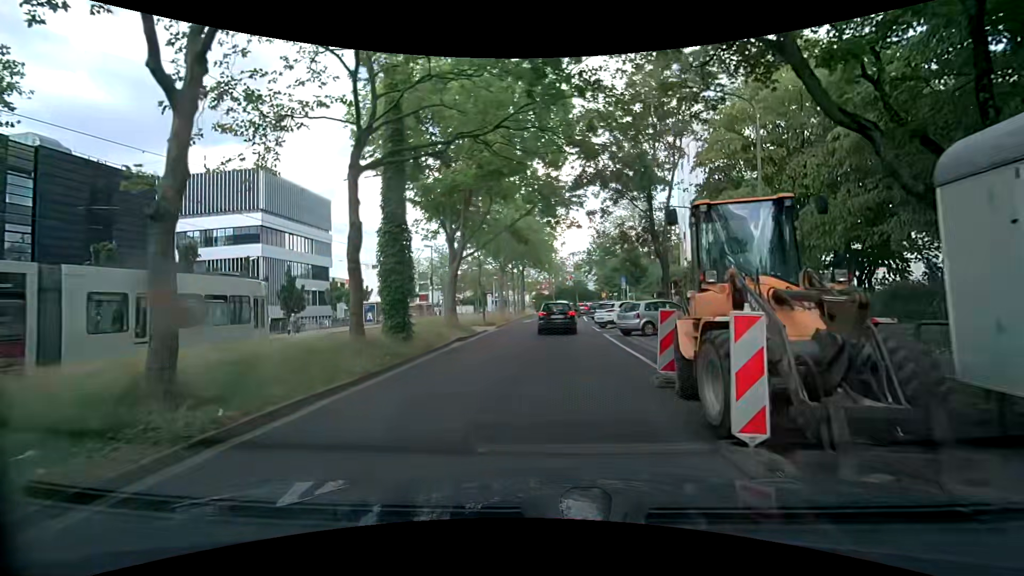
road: tertiary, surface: asphalt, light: Day
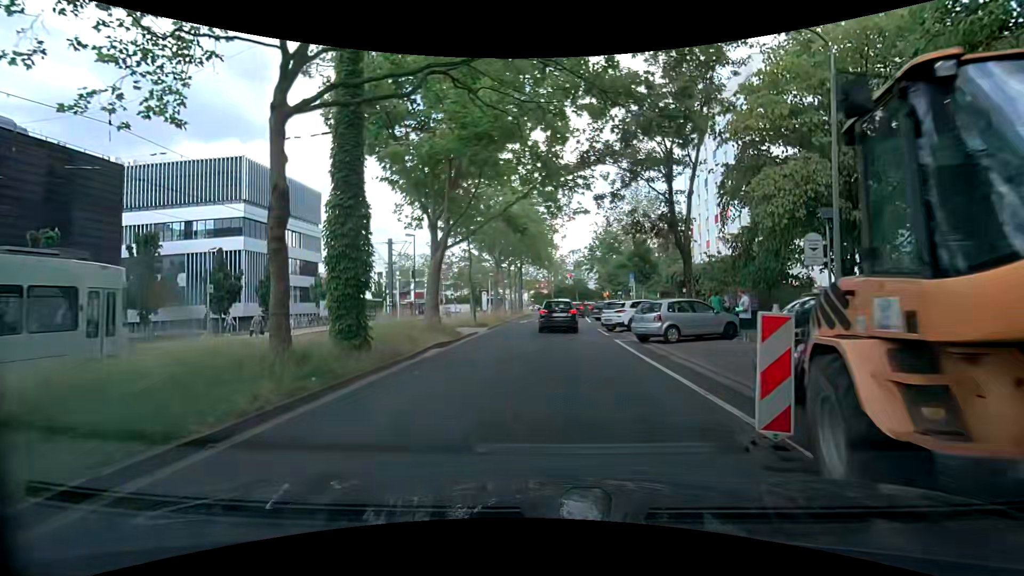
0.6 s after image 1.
(0.0, +3.9) m; -2°
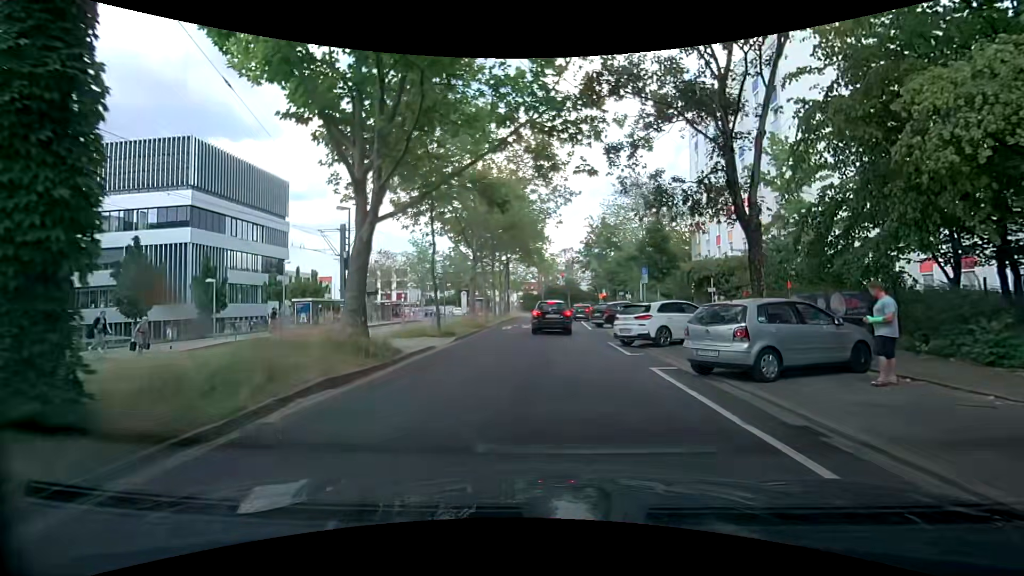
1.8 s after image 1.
(+0.3, +7.6) m; +2°
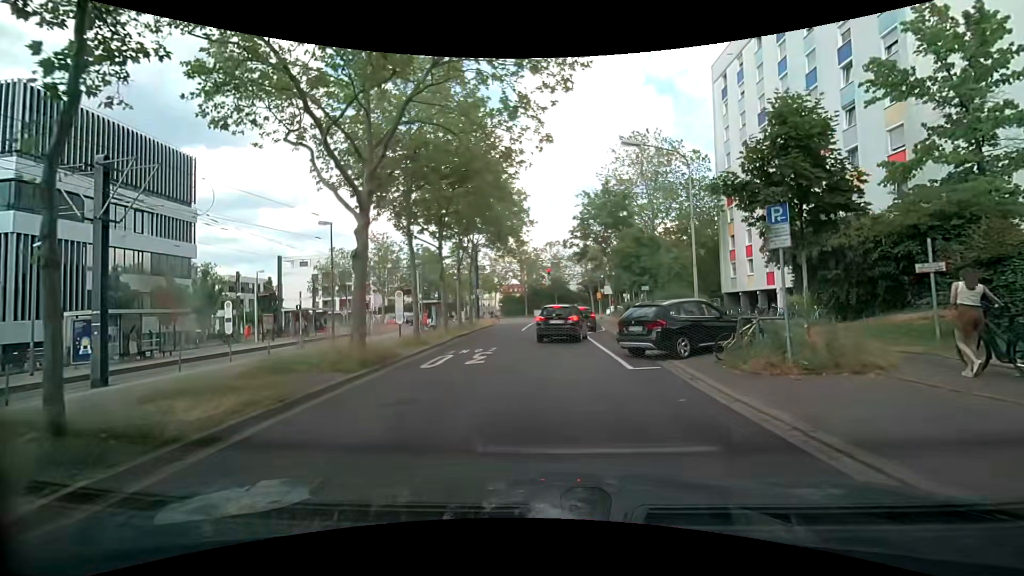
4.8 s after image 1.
(+0.6, +16.7) m; +2°
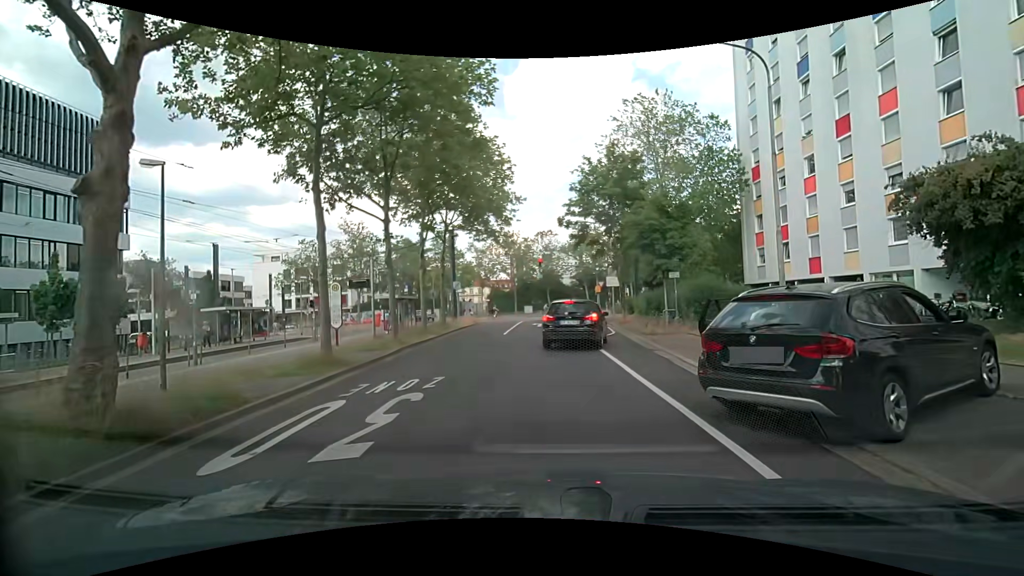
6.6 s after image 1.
(+0.2, +8.0) m; +3°
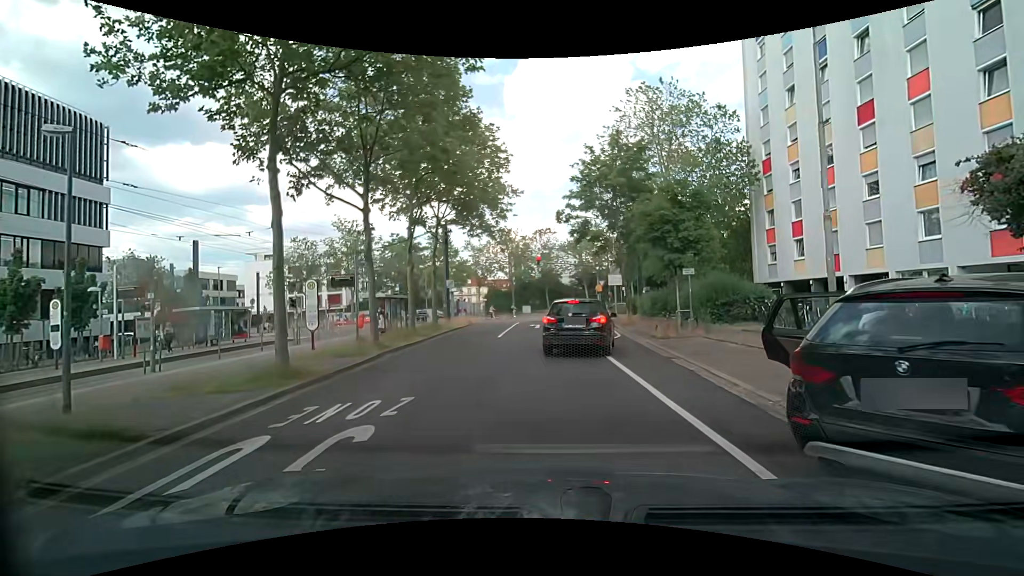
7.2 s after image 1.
(0.0, +2.1) m; -1°
